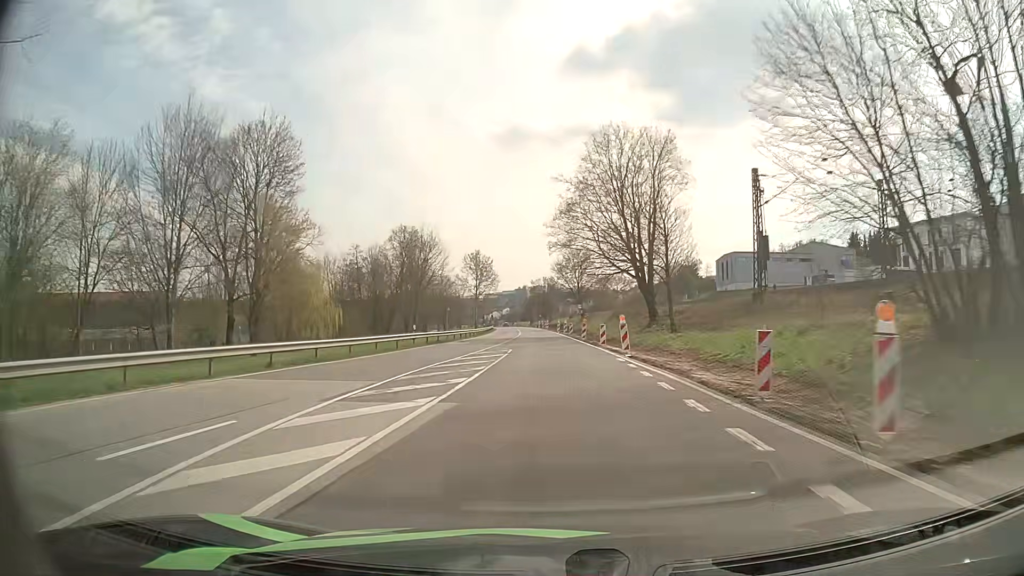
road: primary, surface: asphalt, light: Day
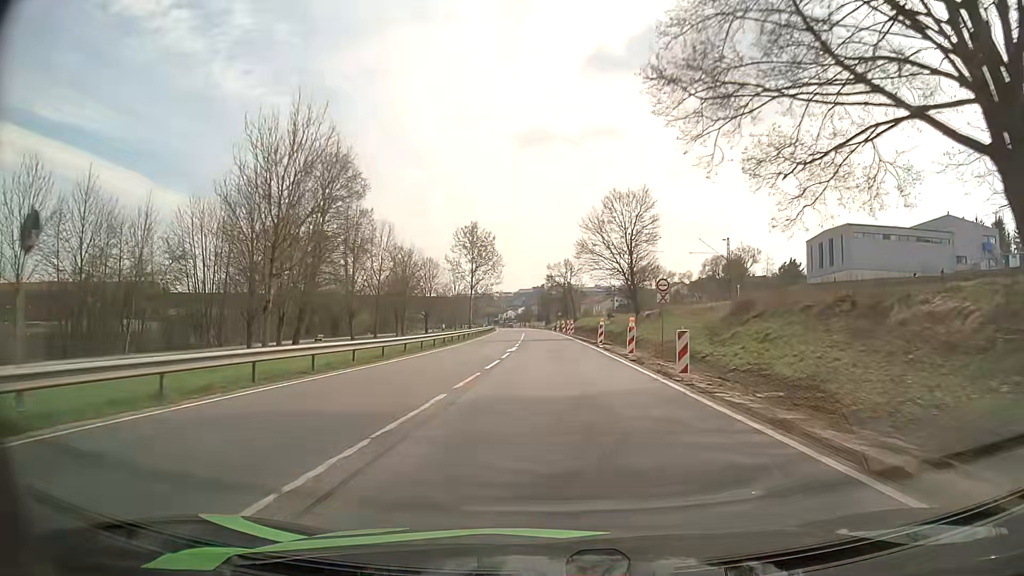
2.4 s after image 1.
(-0.6, +46.5) m; -1°
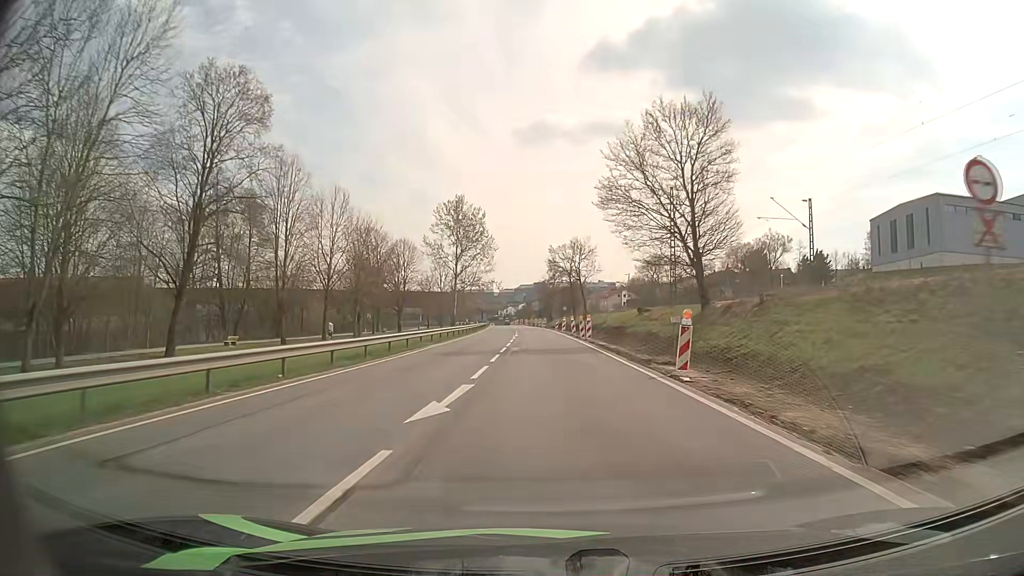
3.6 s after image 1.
(-0.1, +23.2) m; 0°
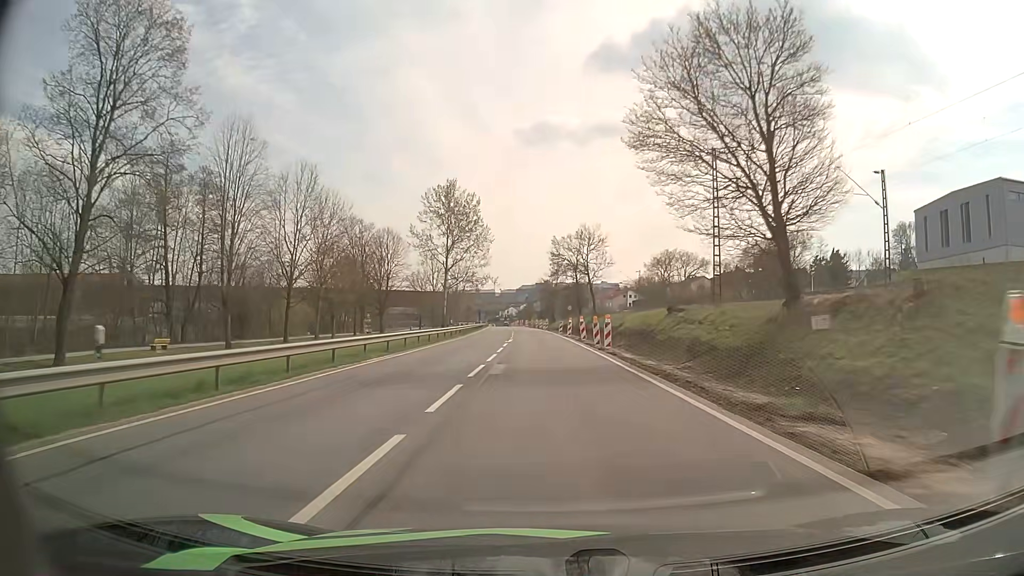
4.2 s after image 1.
(0.0, +11.6) m; 0°
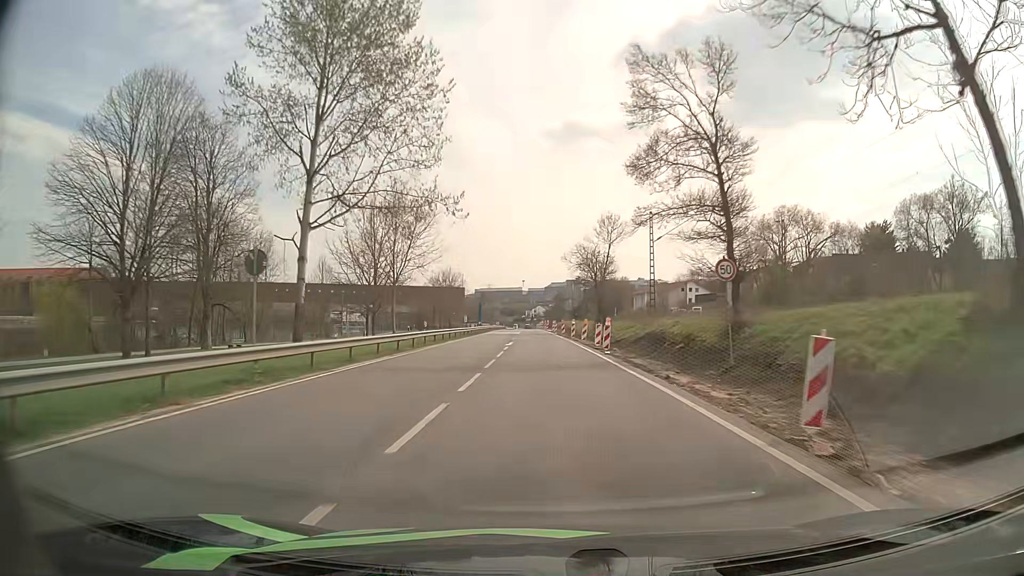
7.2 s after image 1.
(-1.3, +58.8) m; -2°
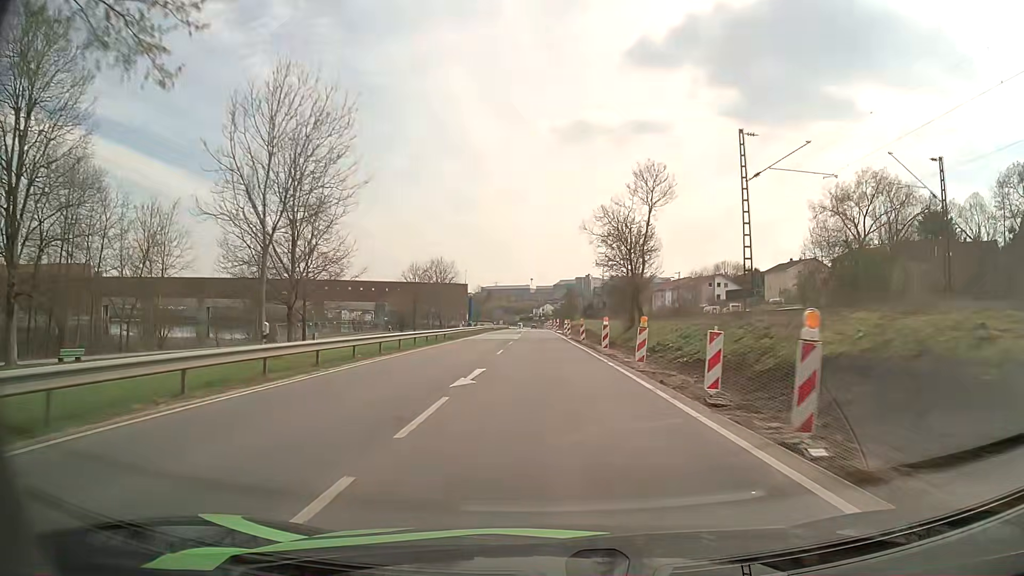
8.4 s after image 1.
(-0.2, +23.3) m; -1°
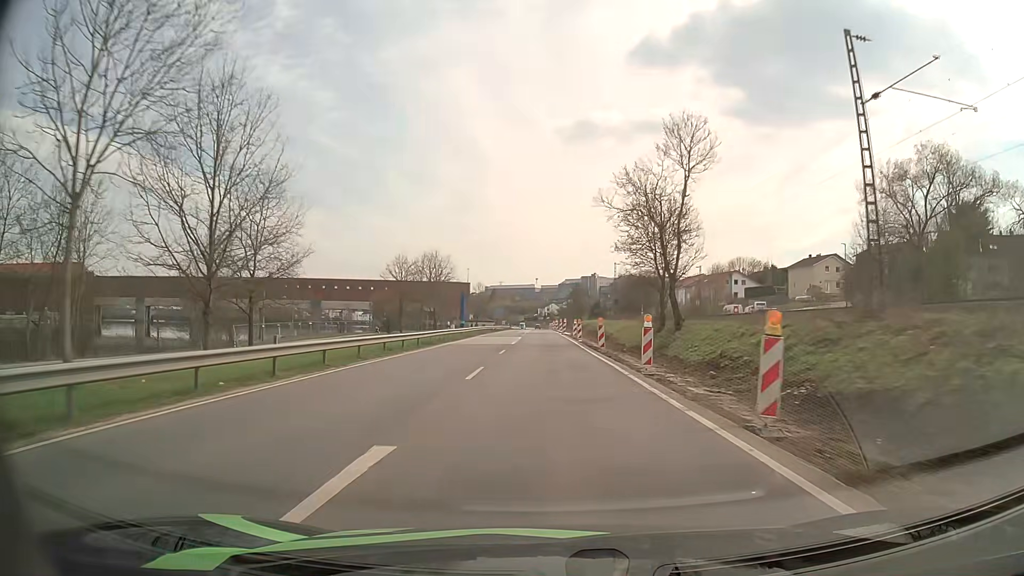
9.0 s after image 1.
(0.0, +11.5) m; 0°
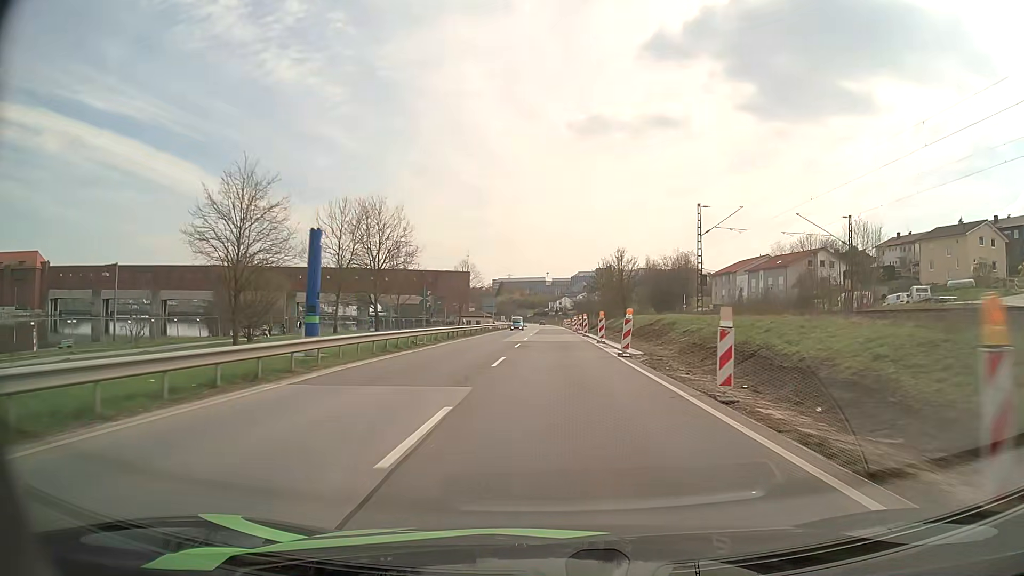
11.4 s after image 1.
(-0.7, +45.9) m; -1°
(0, +10) (0, +20) (0, +30) (0, +40) (0, +50) (0, +60) (+1, +70) (+1, +80) (+1, +90) (+1, +100) m
